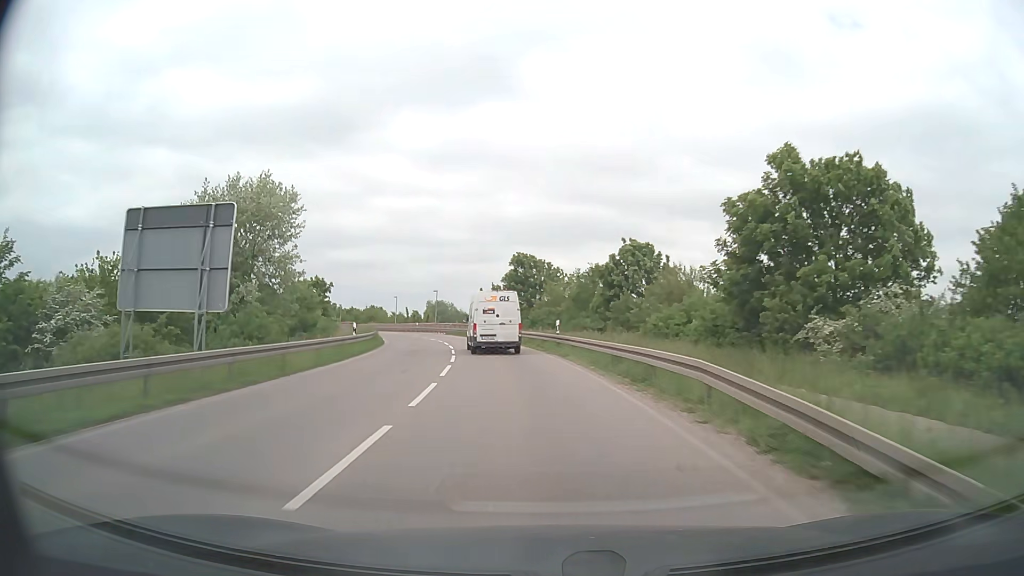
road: secondary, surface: asphalt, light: Day
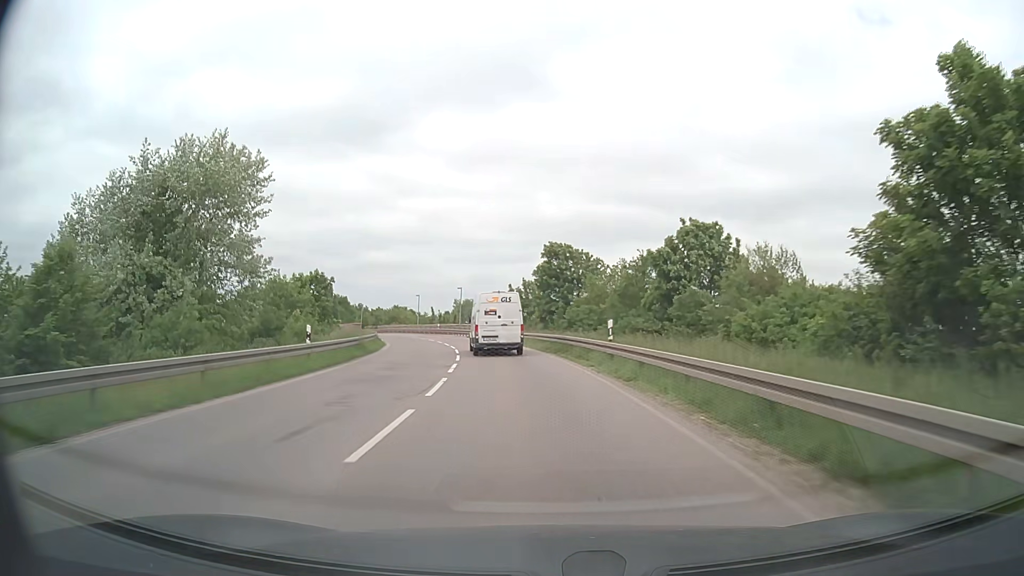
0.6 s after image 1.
(-0.3, +10.3) m; -3°
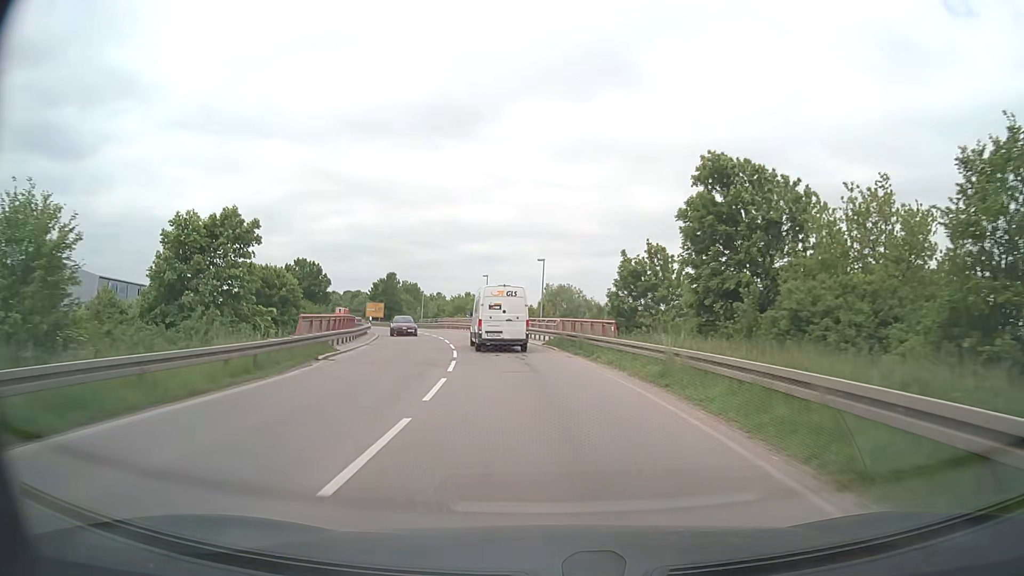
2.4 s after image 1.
(-2.4, +31.5) m; -8°
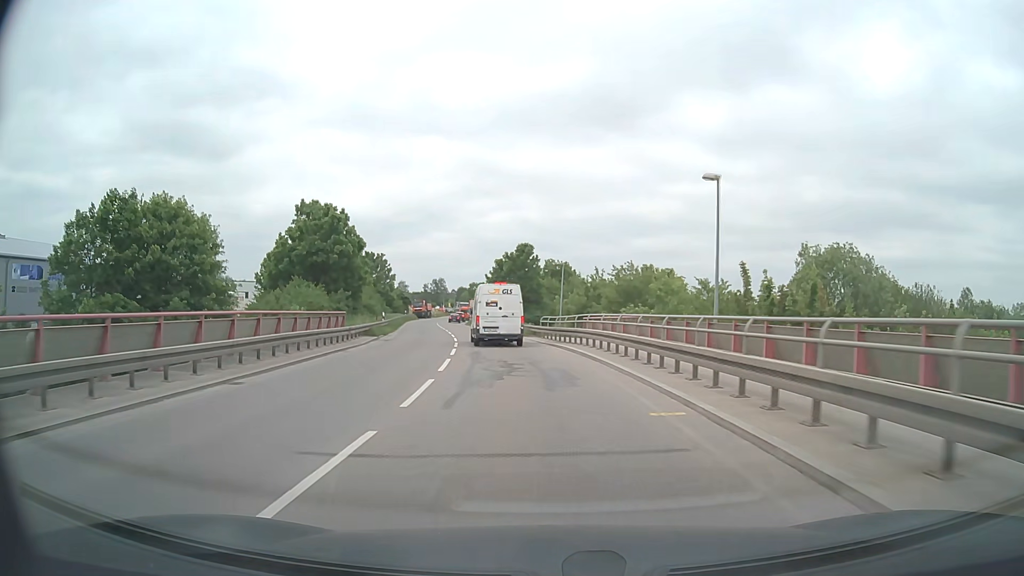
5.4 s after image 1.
(-6.1, +48.7) m; -15°
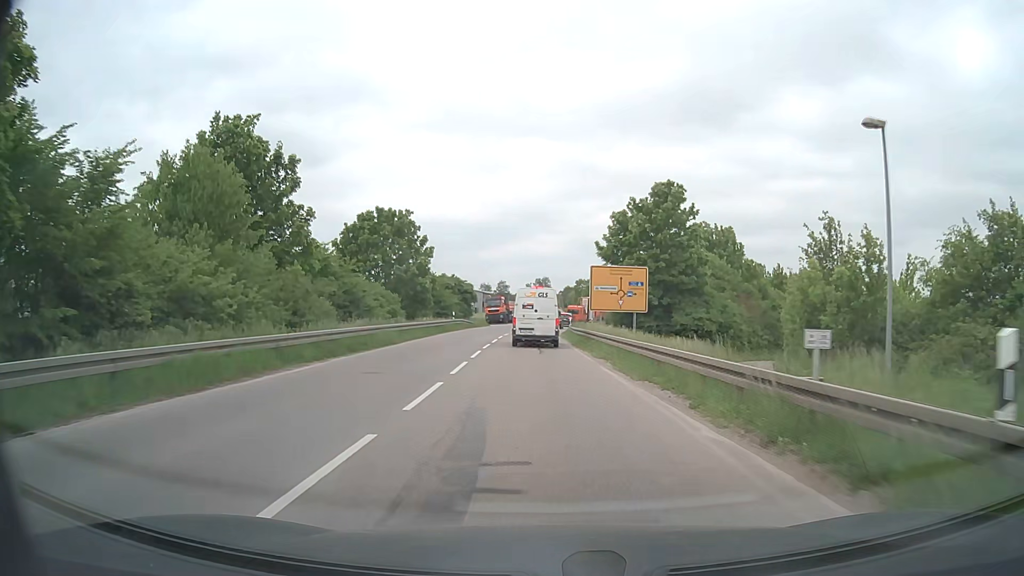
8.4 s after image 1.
(-3.5, +41.7) m; -9°
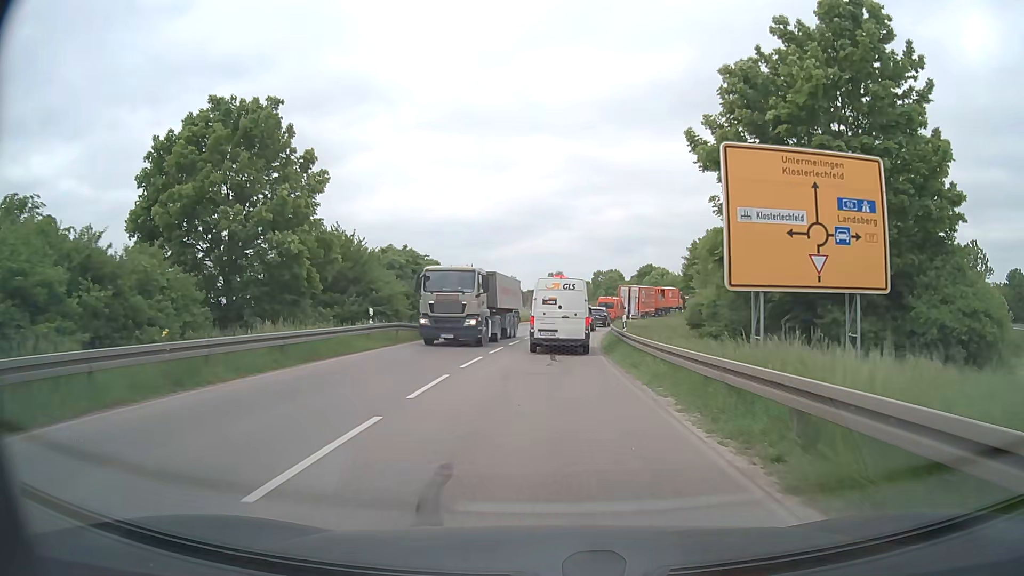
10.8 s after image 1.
(-0.4, +28.6) m; -1°
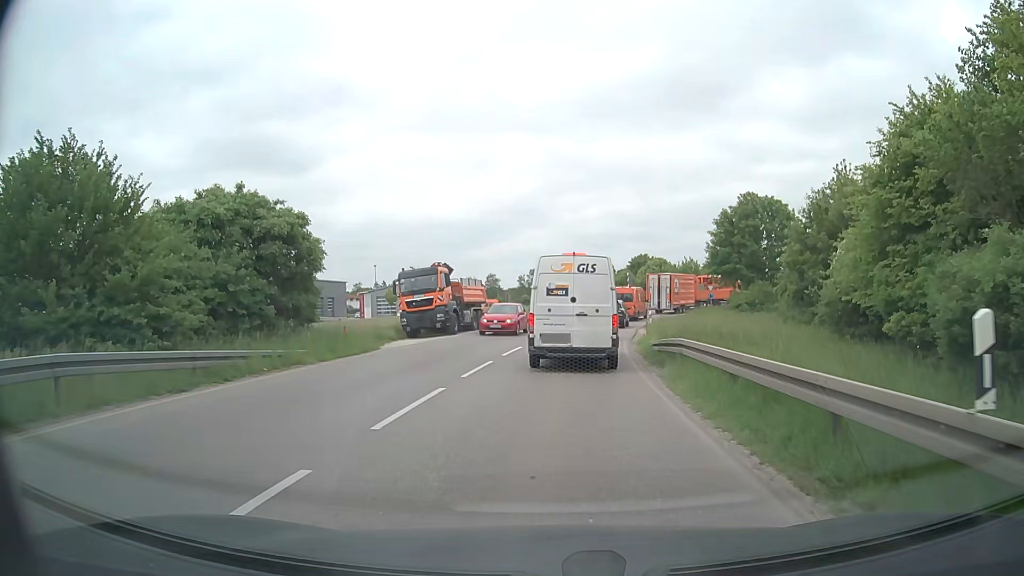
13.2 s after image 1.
(+0.3, +20.2) m; +2°
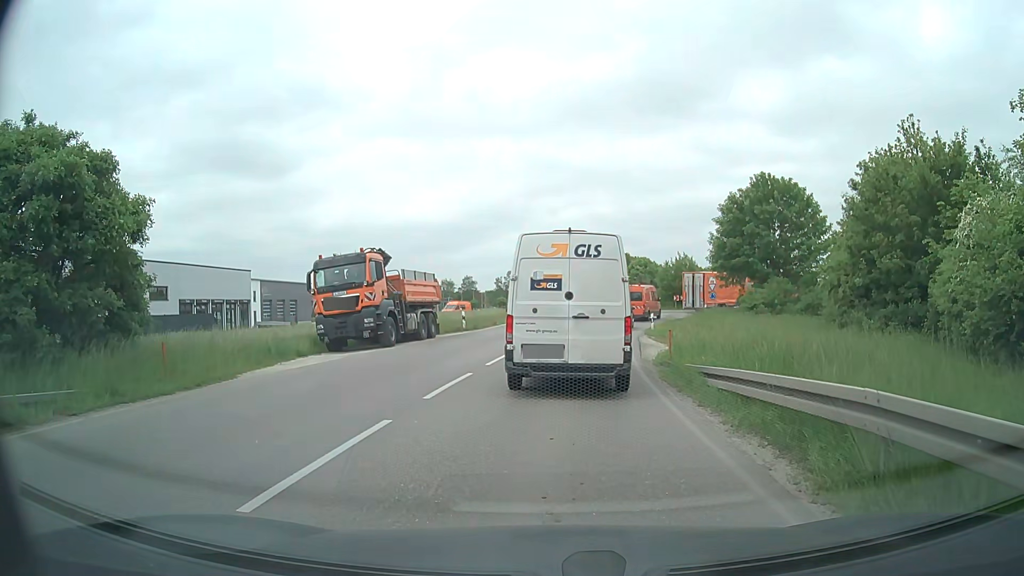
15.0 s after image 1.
(+0.2, +8.8) m; +2°
(0, +10) (+1, +20) (+2, +30) (+4, +40) (+6, +49) (+10, +59) (+17, +65) (+25, +71) (+30, +80) (+31, +90) m
